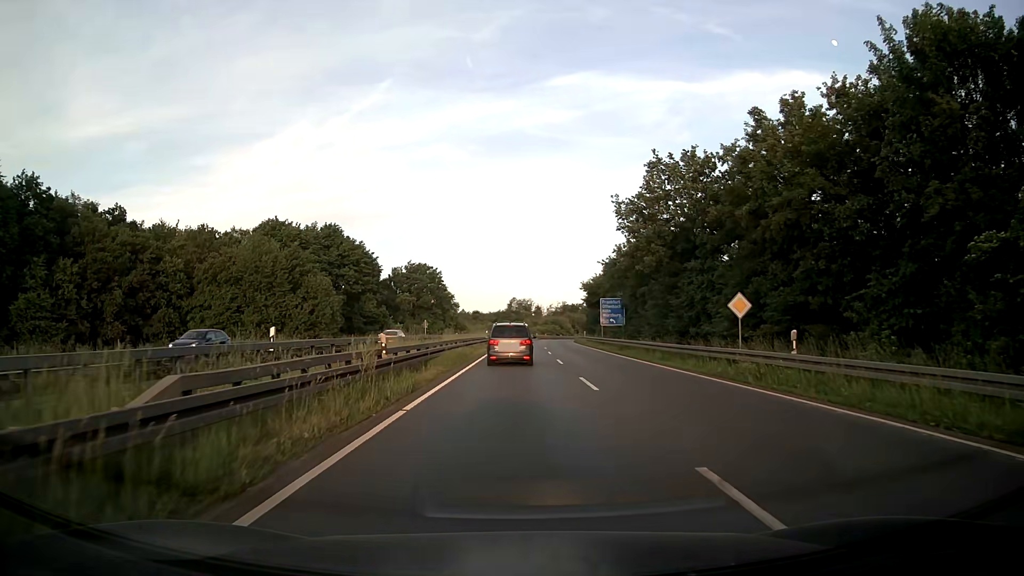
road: primary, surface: asphalt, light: Day
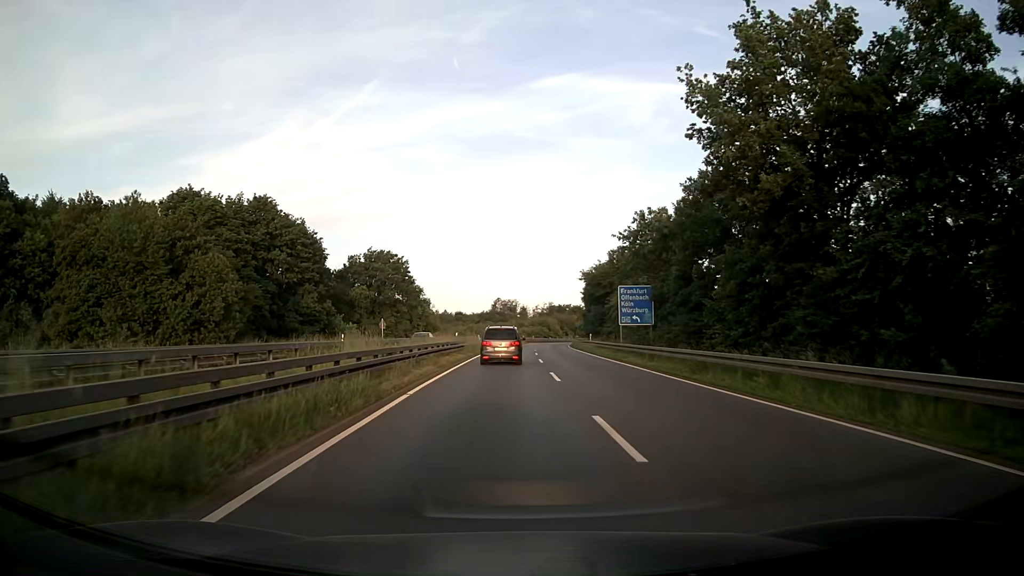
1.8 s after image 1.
(+0.3, +20.6) m; +2°
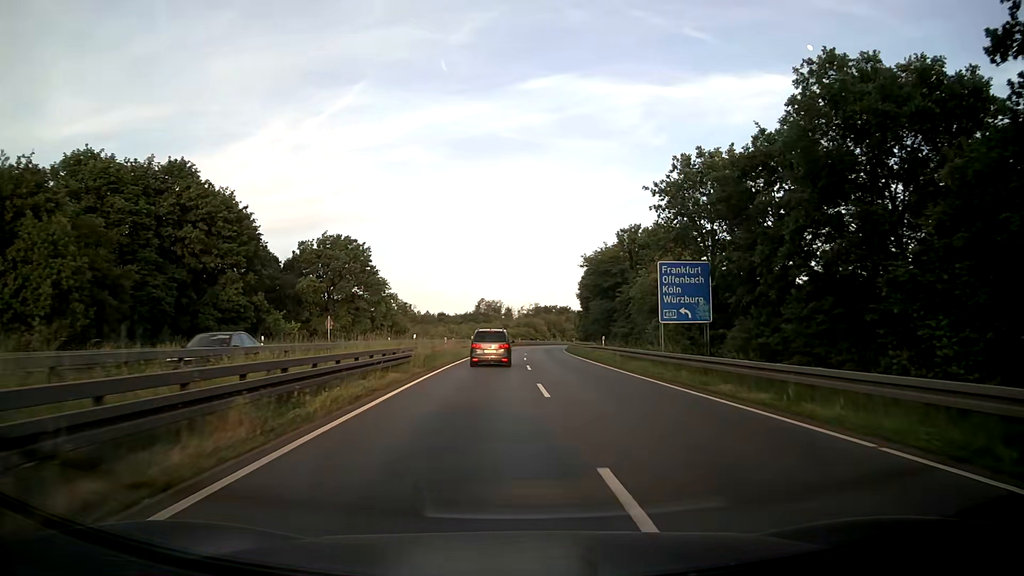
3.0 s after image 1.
(0.0, +16.4) m; +1°
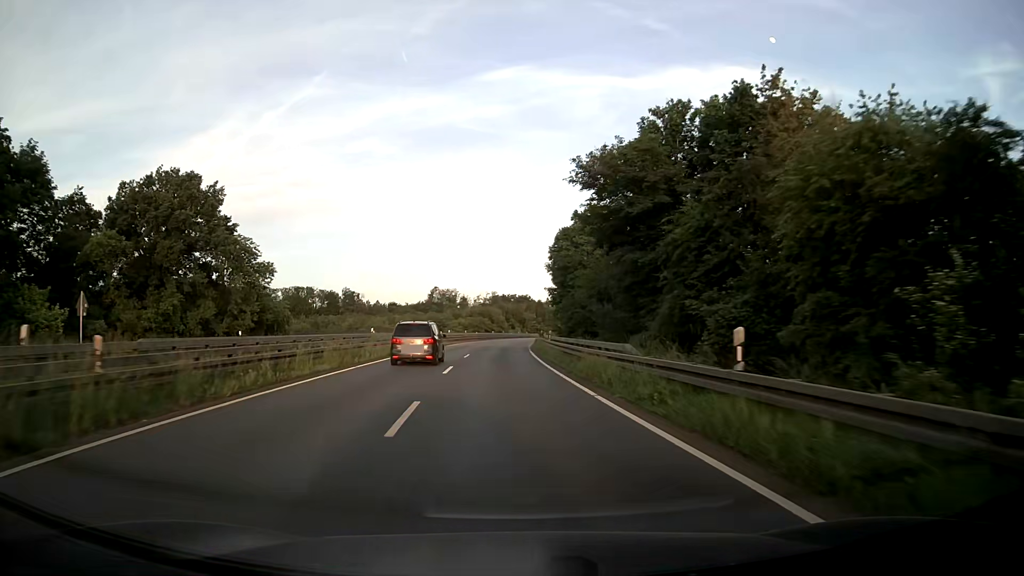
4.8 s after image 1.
(+1.4, +31.0) m; +4°
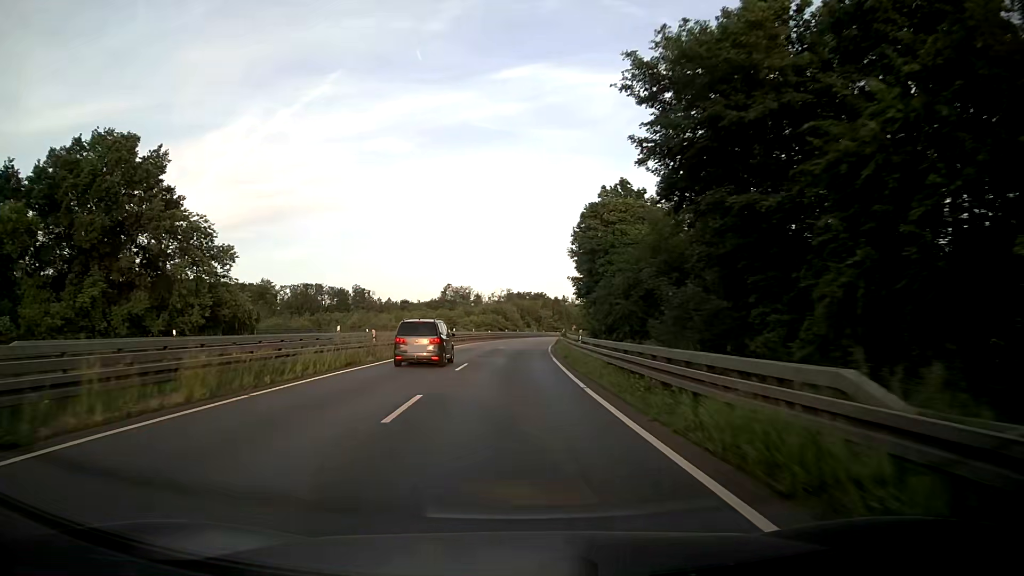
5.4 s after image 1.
(-0.1, +10.9) m; -1°
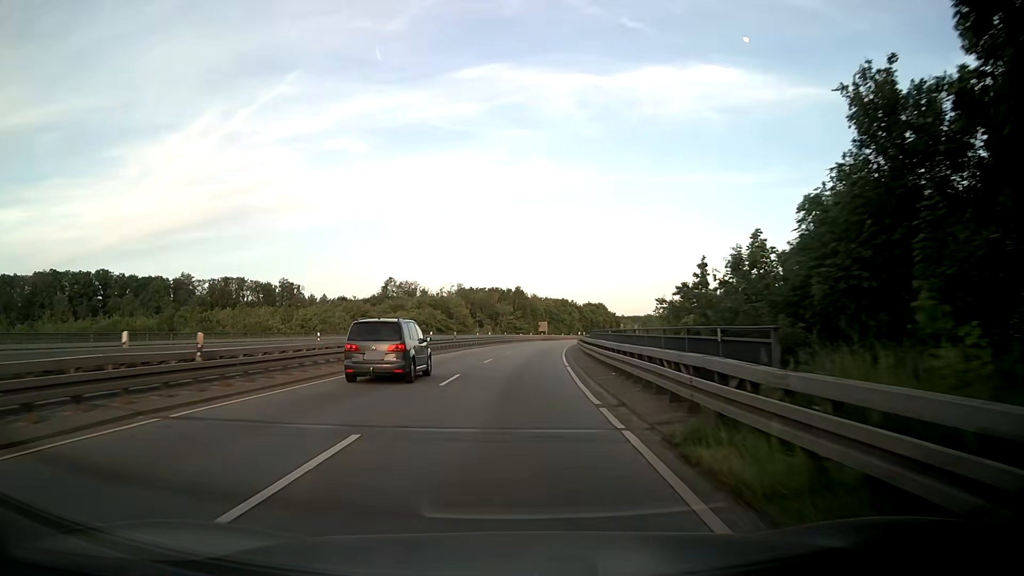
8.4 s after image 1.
(+0.9, +52.6) m; +4°
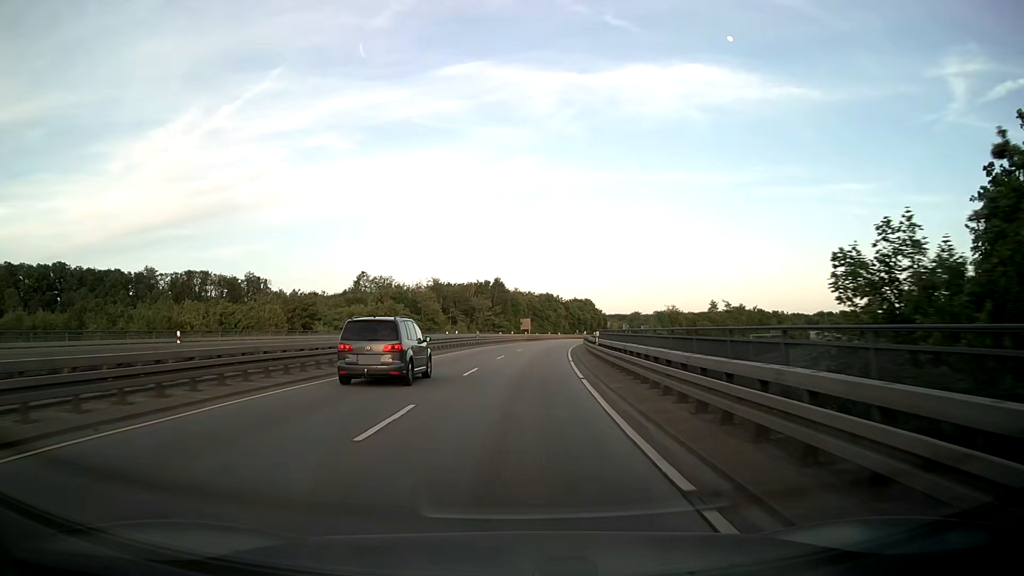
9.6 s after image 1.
(+0.2, +20.1) m; +2°
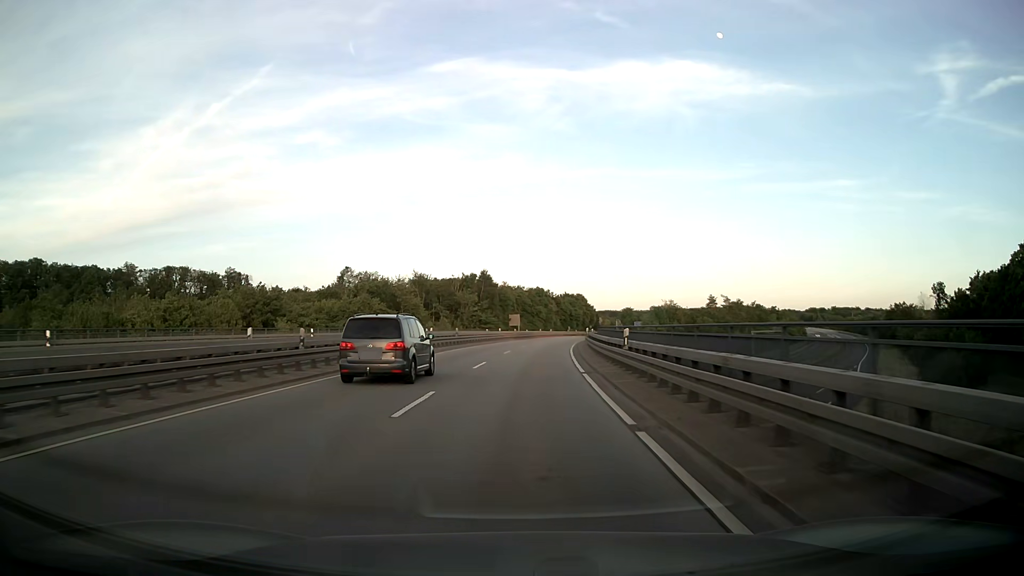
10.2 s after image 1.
(+0.1, +9.9) m; +1°
(0, +10) (0, +20) (+1, +30) (+2, +40) (+2, +50) (+3, +60) (+5, +70) (+6, +80) (+8, +90) (+9, +99) m
